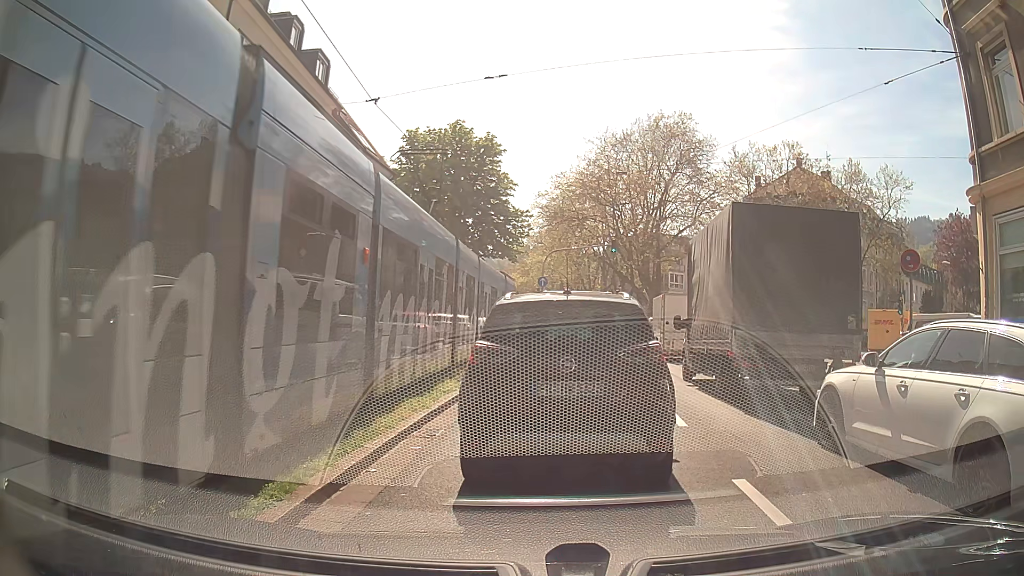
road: primary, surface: asphalt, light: Day
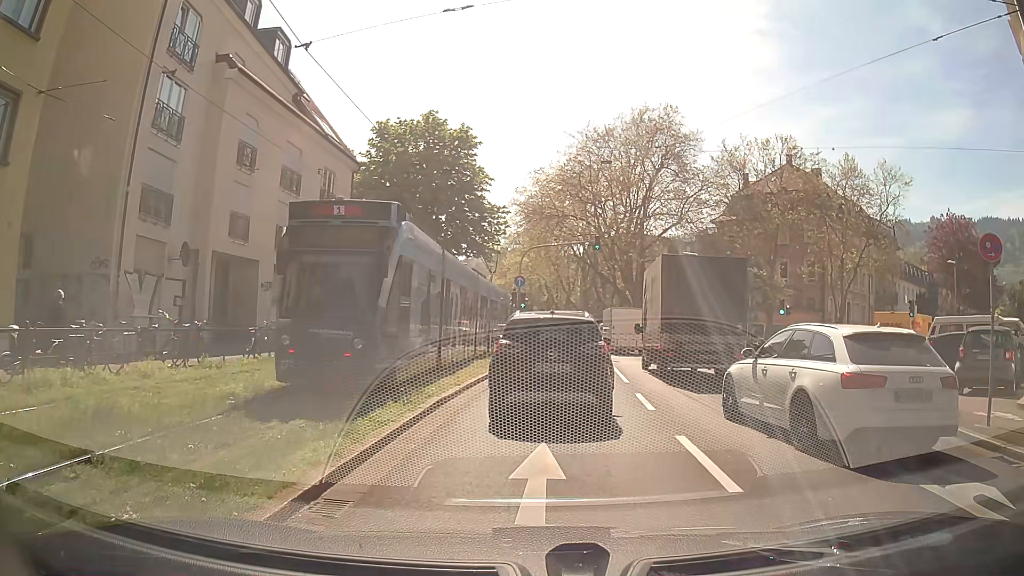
(0.0, +3.5) m; +1°
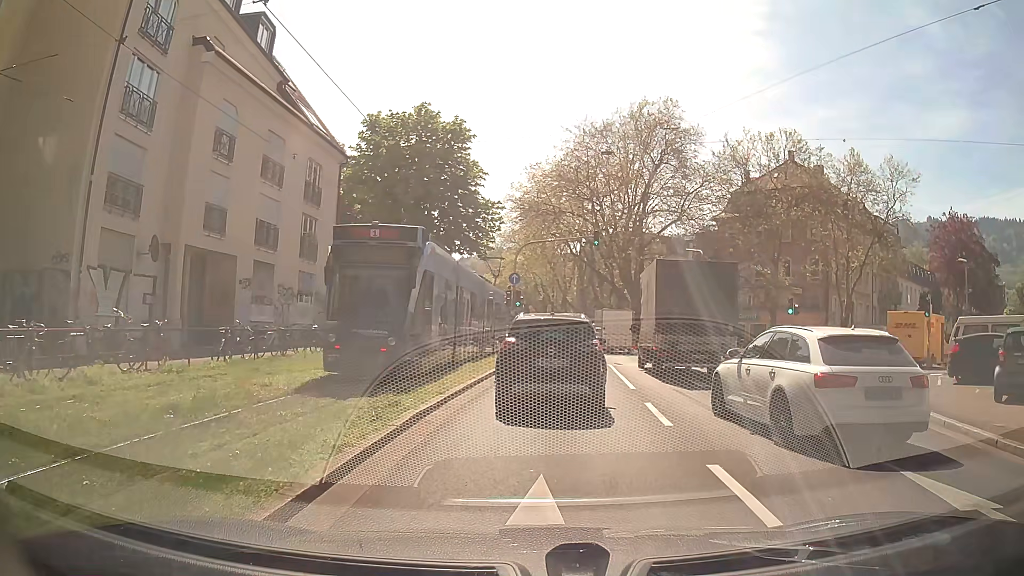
(+0.1, +1.9) m; +3°
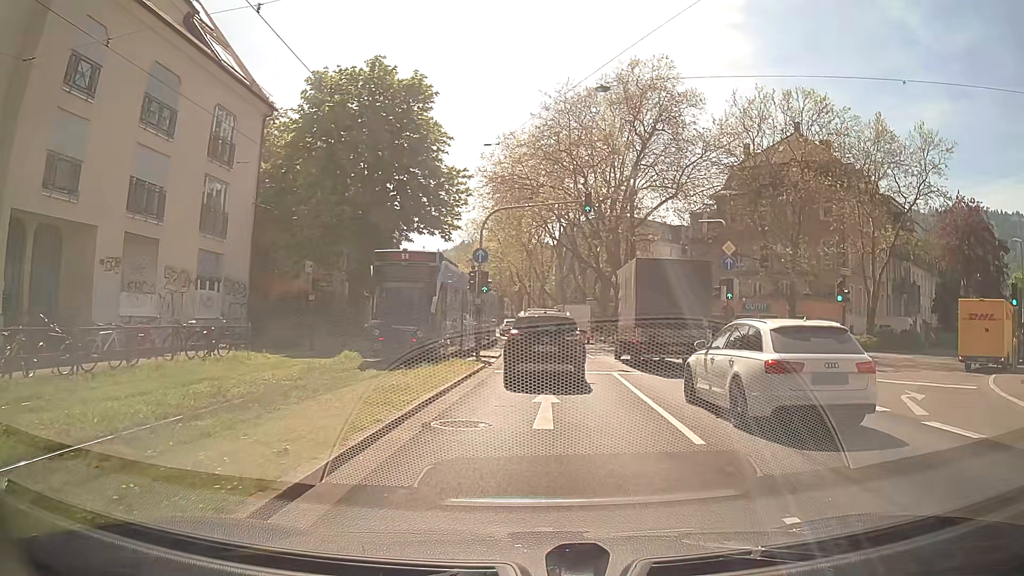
(-0.2, +8.4) m; +1°
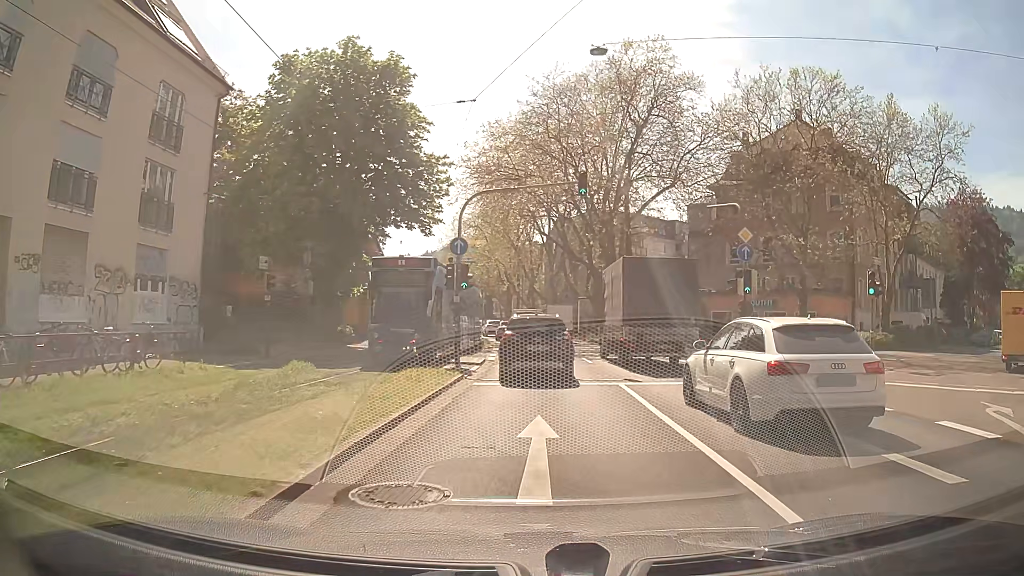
(0.0, +3.6) m; 0°
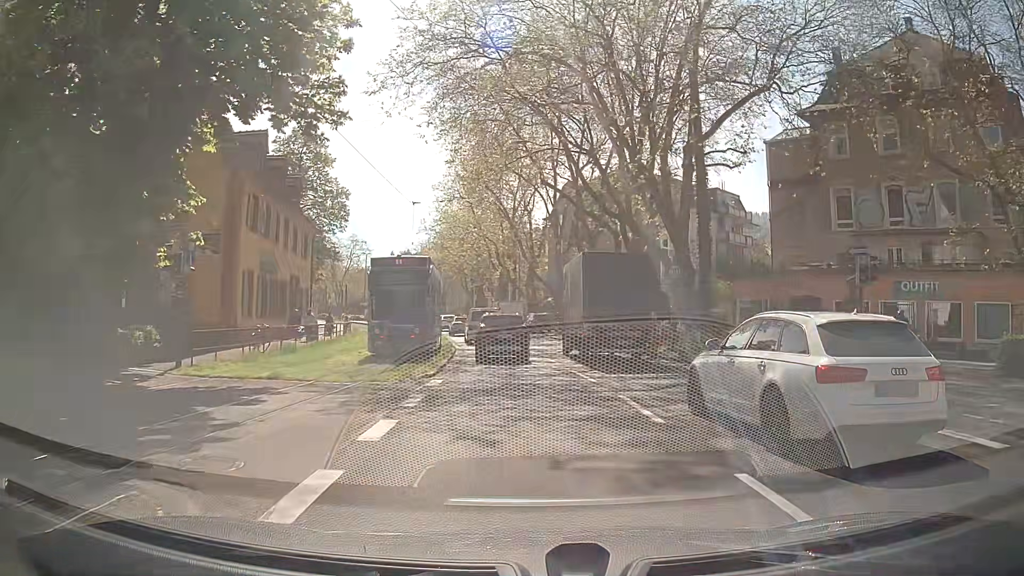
(+0.2, +20.9) m; 0°
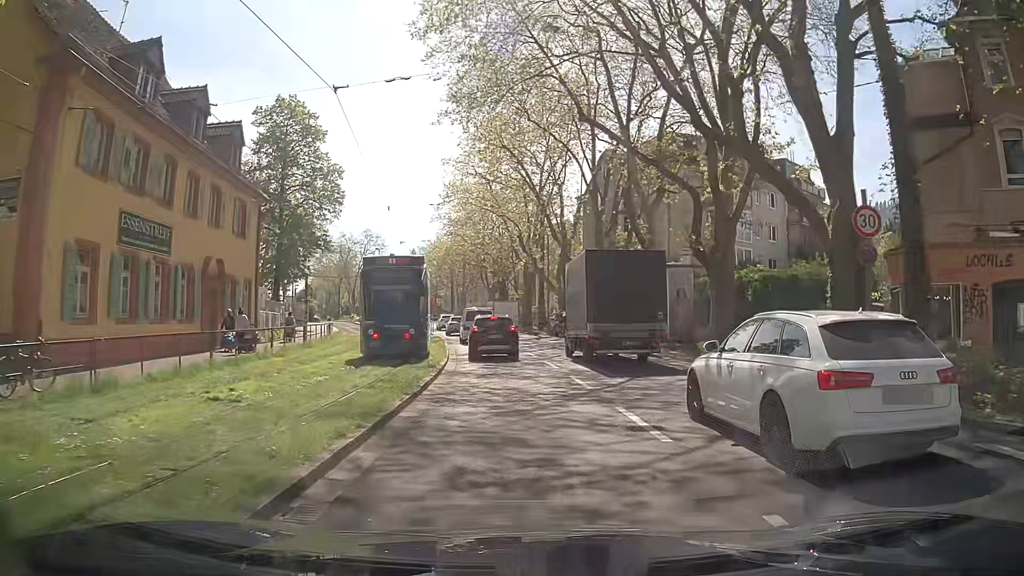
(-0.2, +13.1) m; -2°
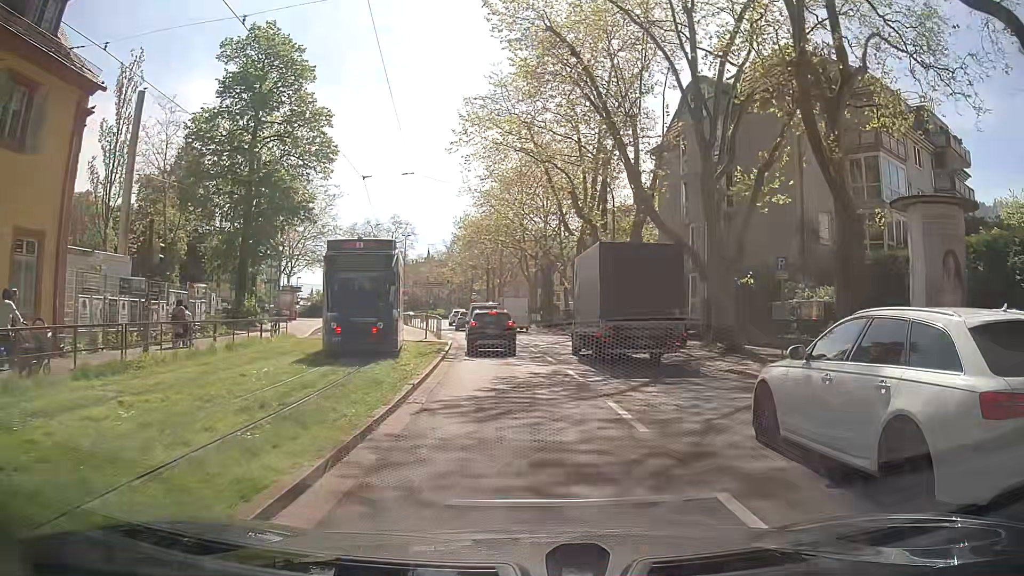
(-0.6, +17.2) m; -5°
